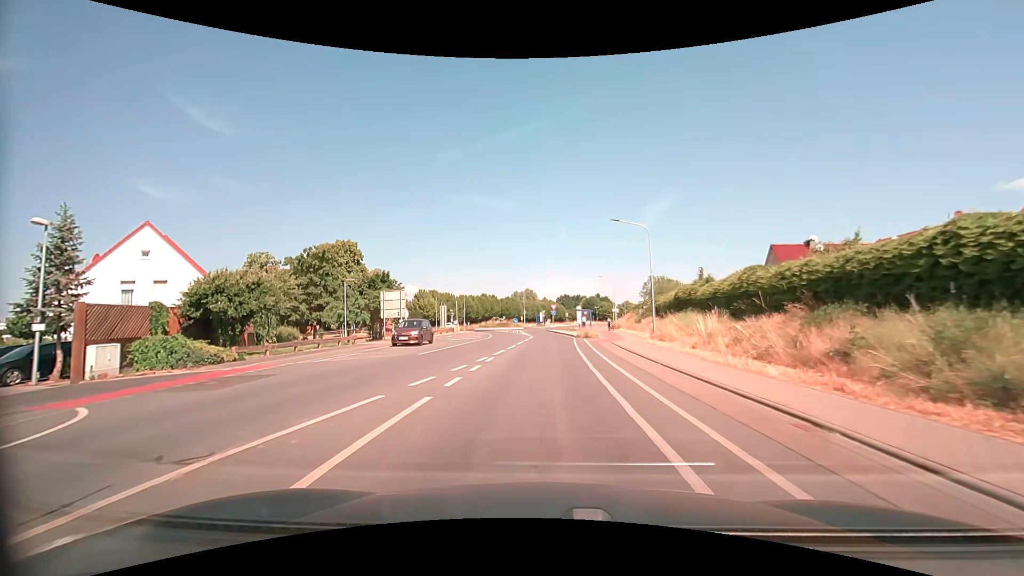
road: tertiary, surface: asphalt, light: Day
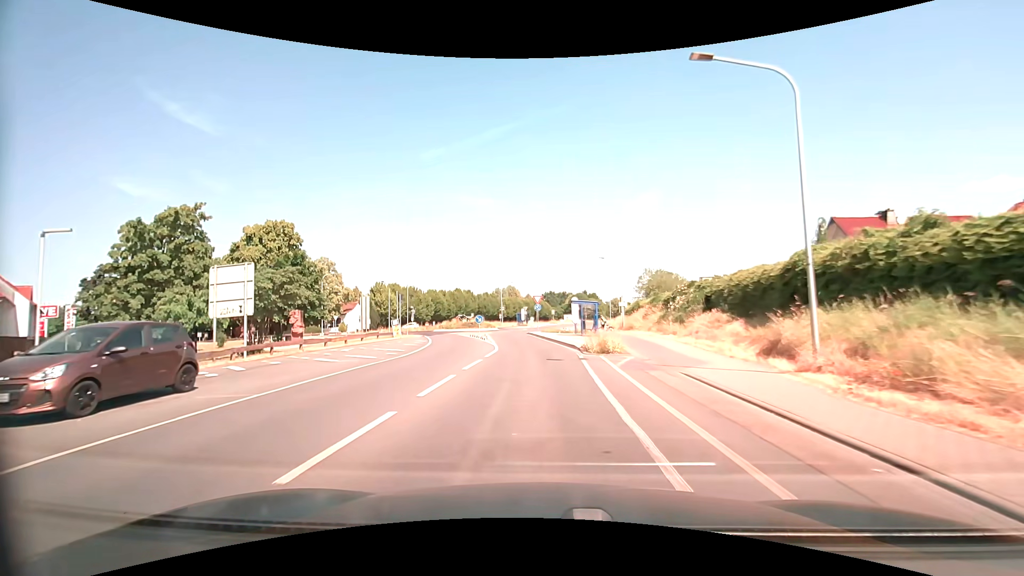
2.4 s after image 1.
(+0.2, +19.9) m; +1°
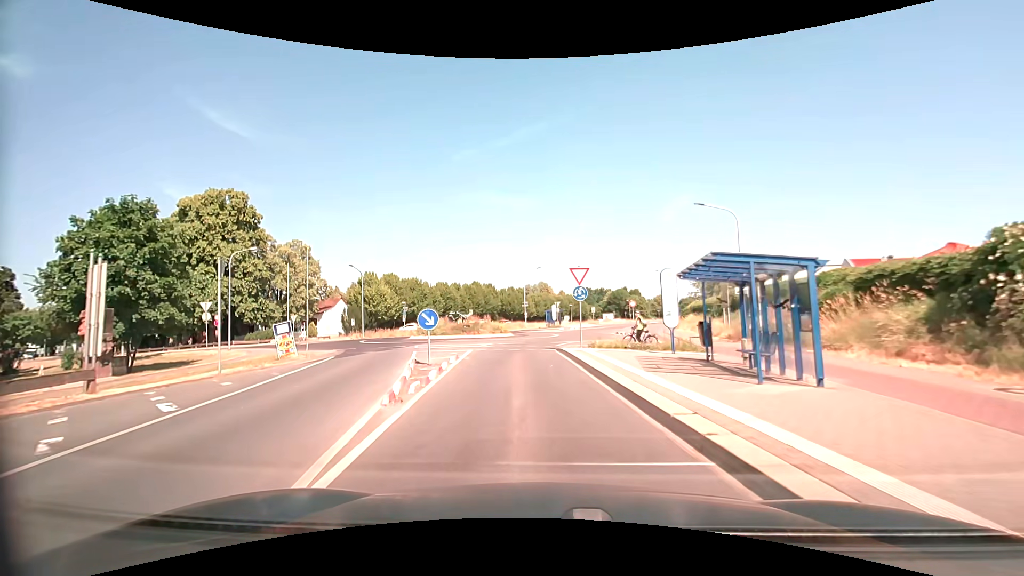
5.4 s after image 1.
(-0.5, +23.3) m; -4°
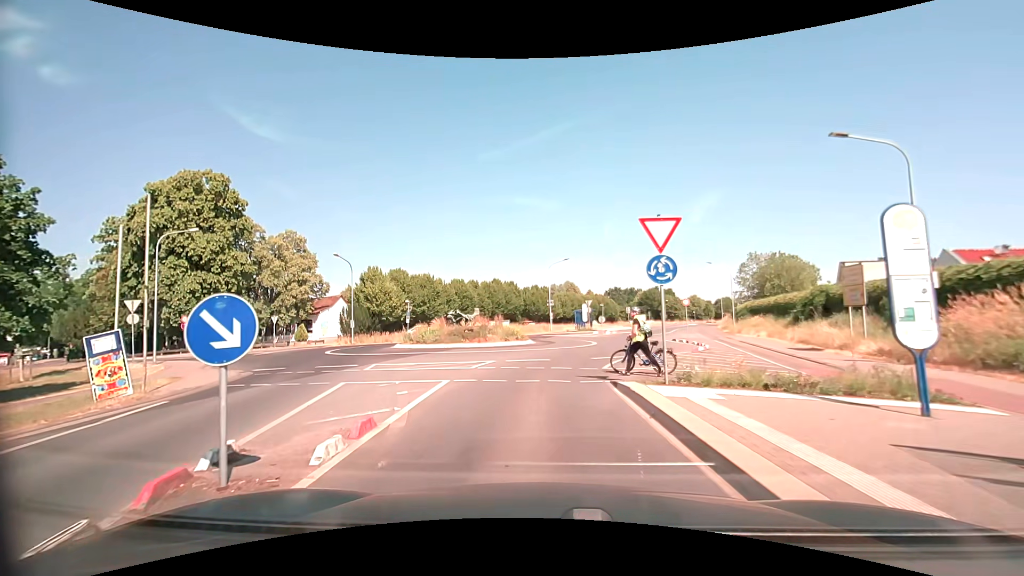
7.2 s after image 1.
(-0.3, +9.8) m; -3°
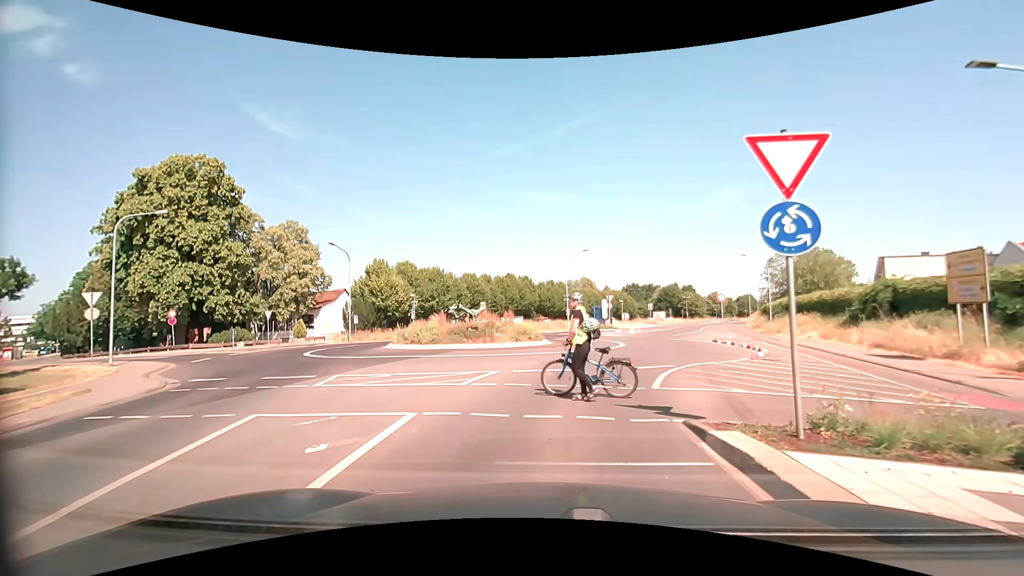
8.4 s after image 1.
(-0.1, +4.1) m; -2°
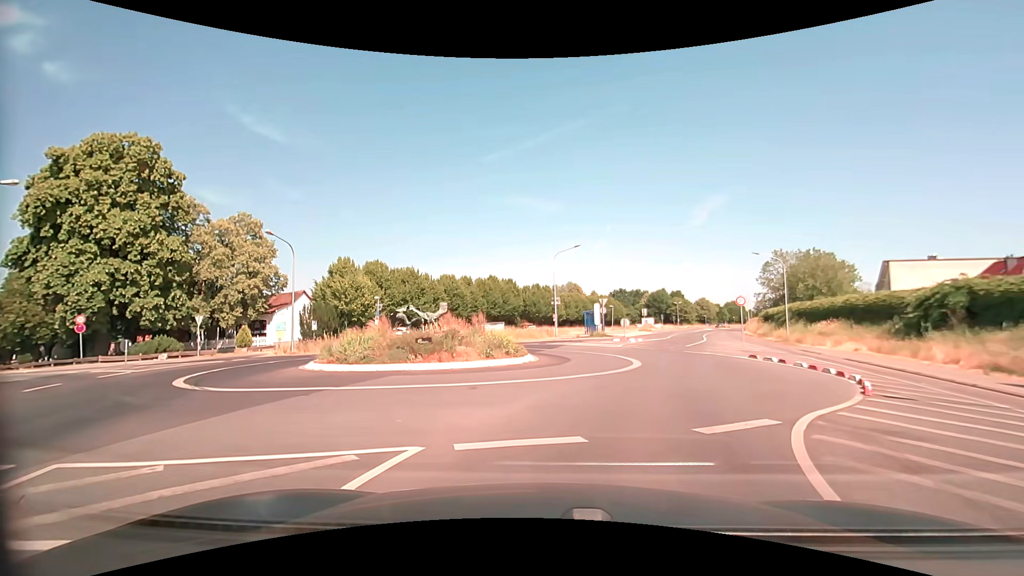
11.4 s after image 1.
(0.0, +6.8) m; +1°
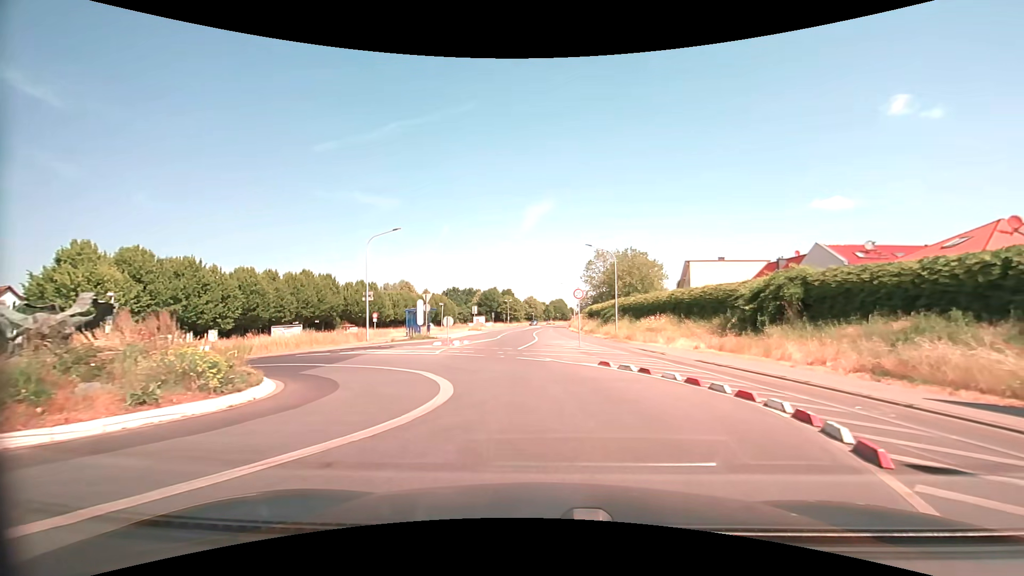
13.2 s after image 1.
(+1.1, +7.3) m; +18°
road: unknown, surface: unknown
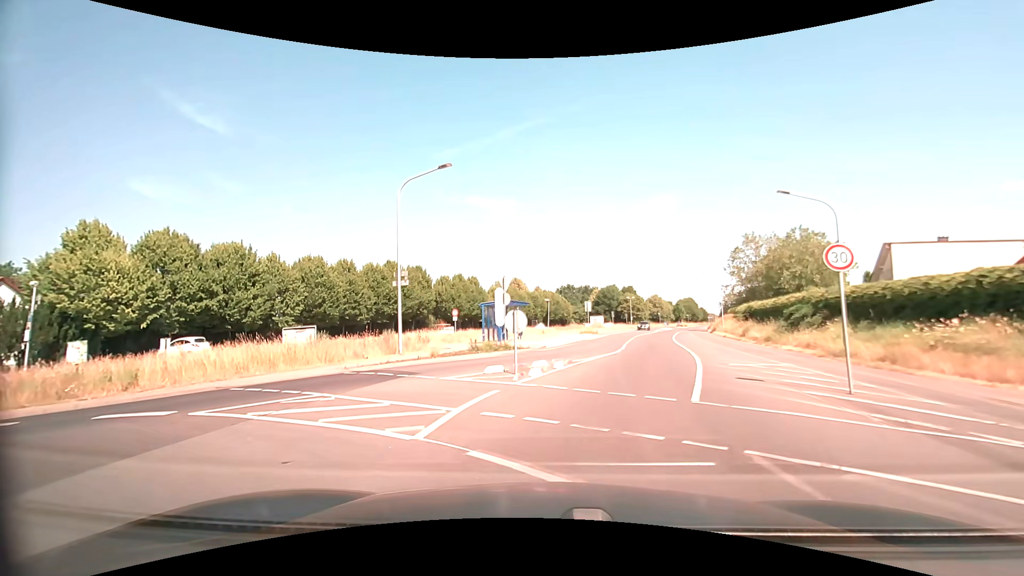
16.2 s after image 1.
(-0.9, +15.5) m; -13°
